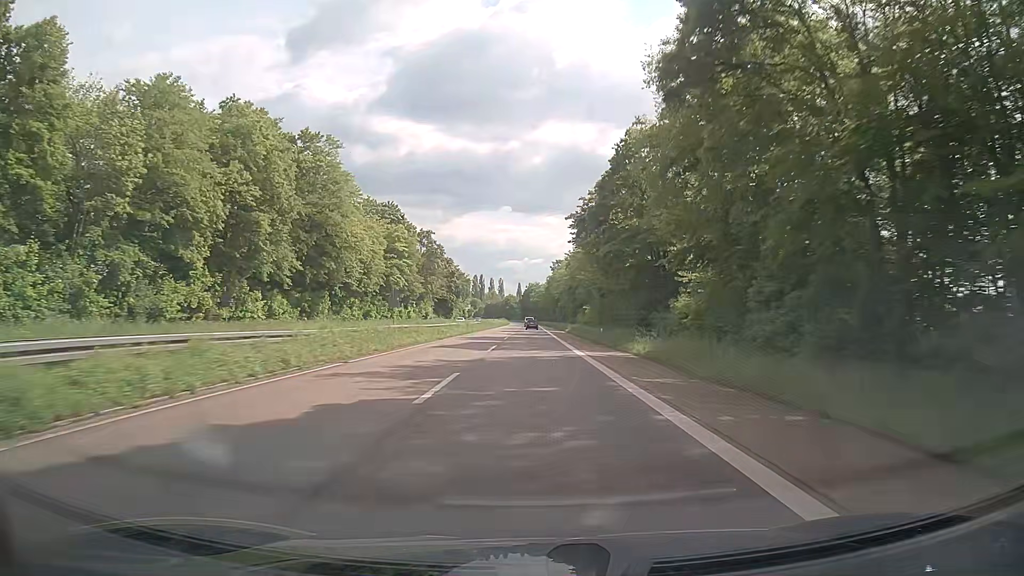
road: trunk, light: Day
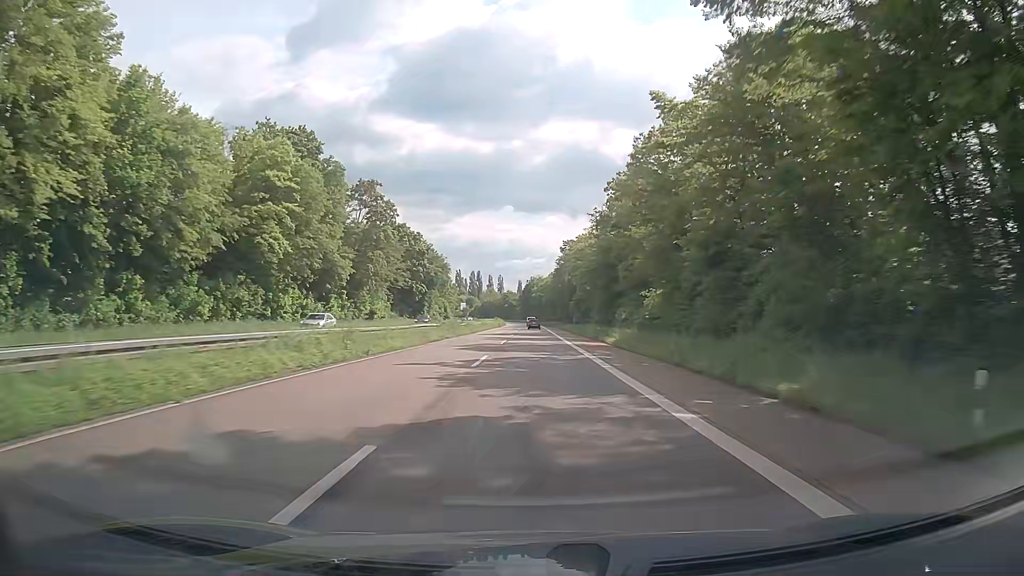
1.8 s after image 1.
(0.0, +45.7) m; 0°
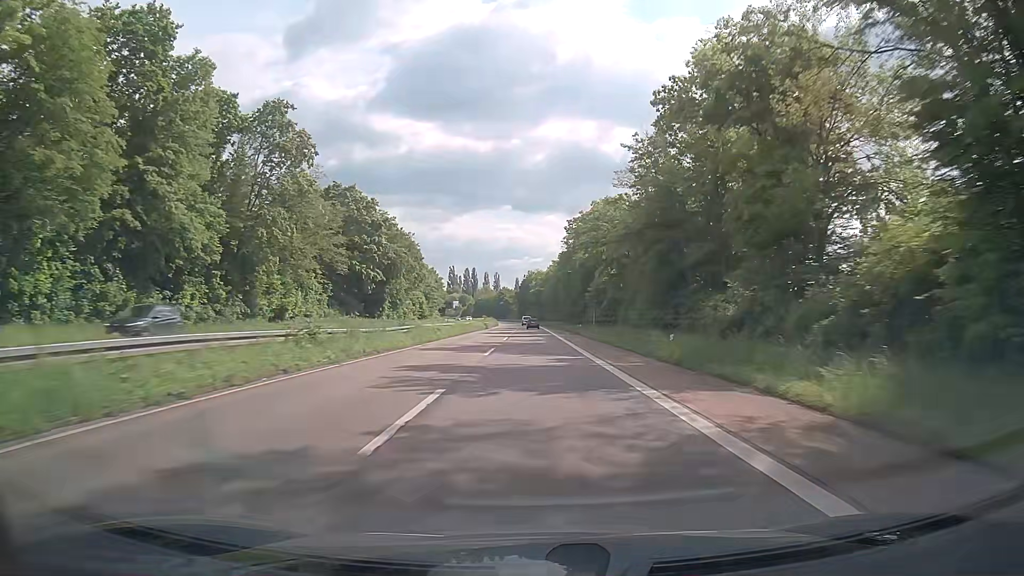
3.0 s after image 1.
(-0.1, +30.6) m; 0°
(0, +10) (0, +20) (0, +30) (0, +40) (0, +50) (0, +60) (0, +70) (0, +80) (0, +90) (0, +100) m
